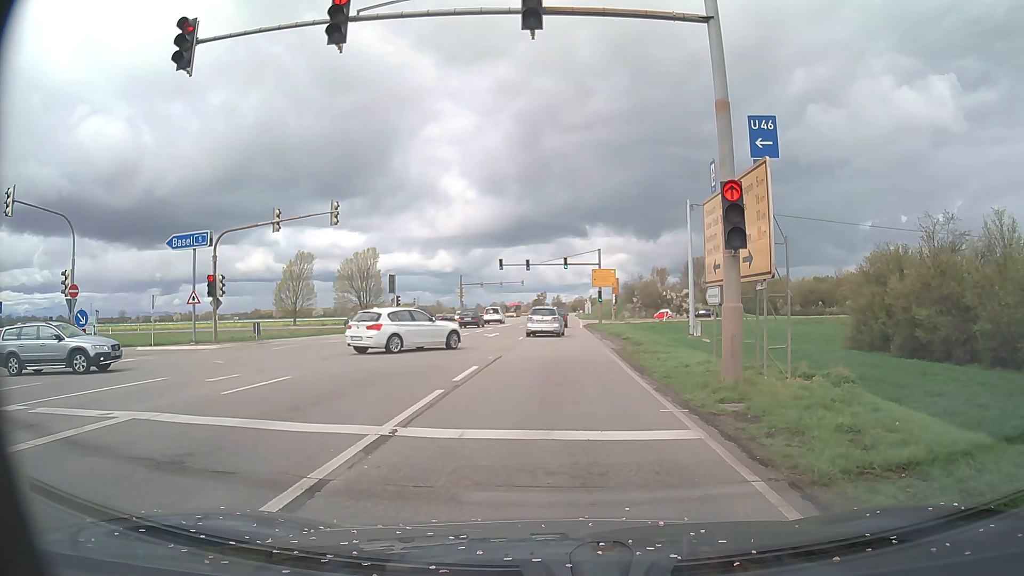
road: primary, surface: asphalt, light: Day
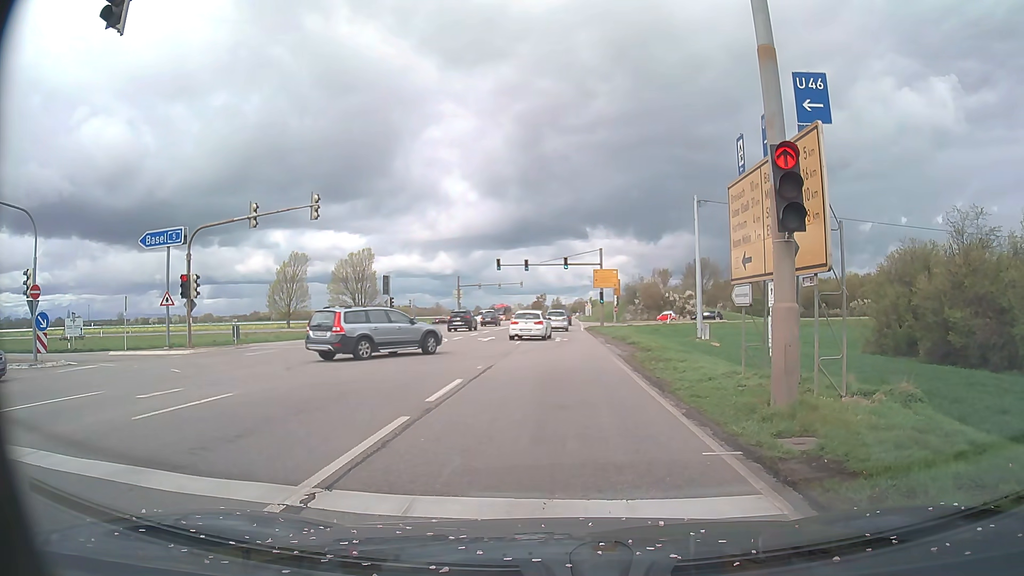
(0.0, +2.5) m; 0°
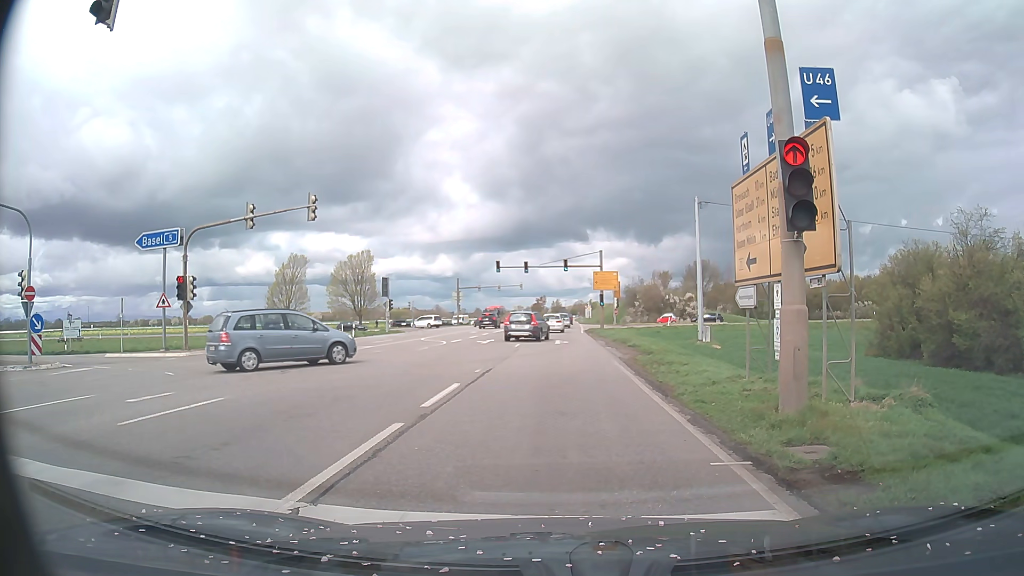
(0.0, +0.4) m; 0°
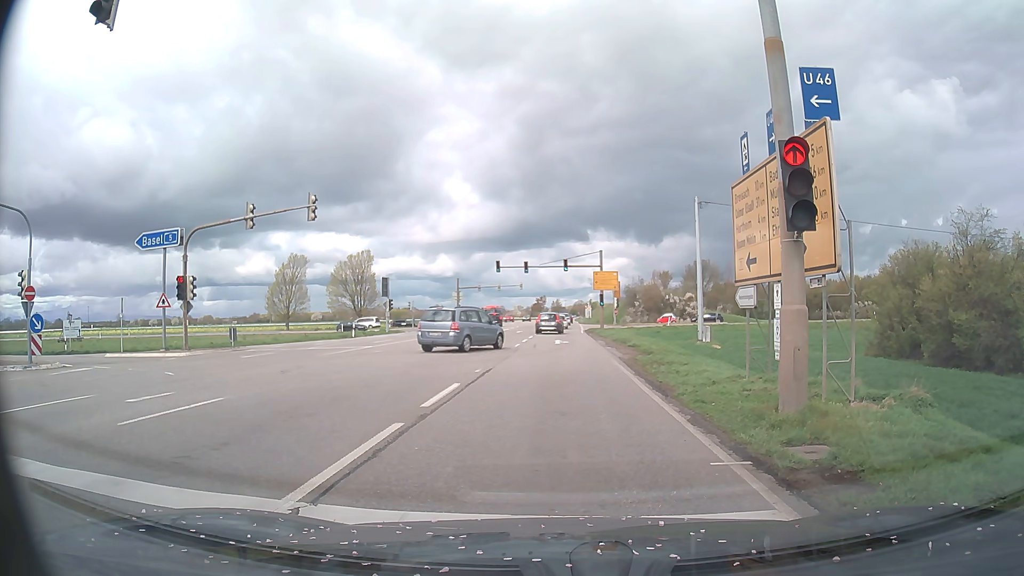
(0.0, 0.0) m; 0°
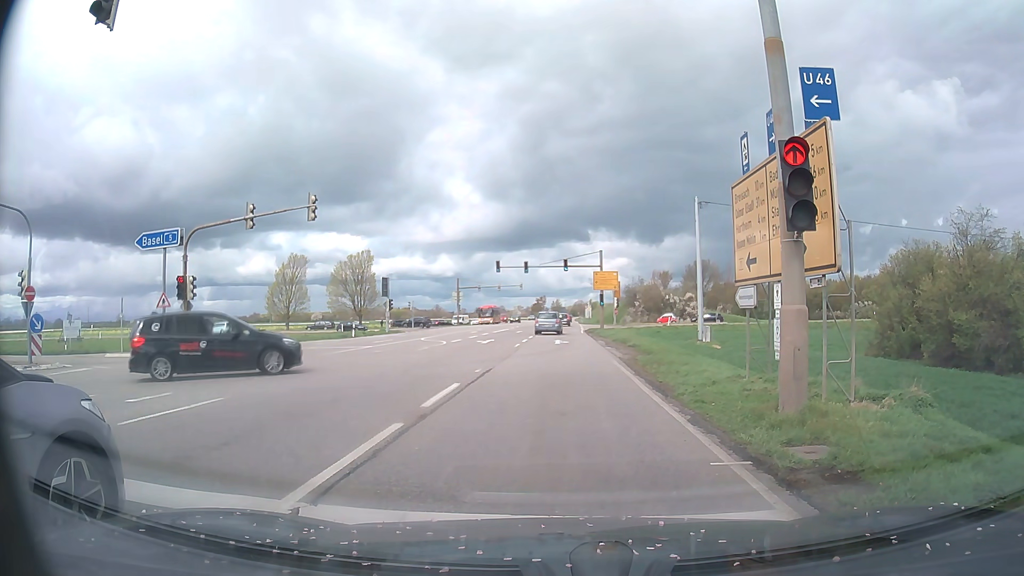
(0.0, 0.0) m; 0°
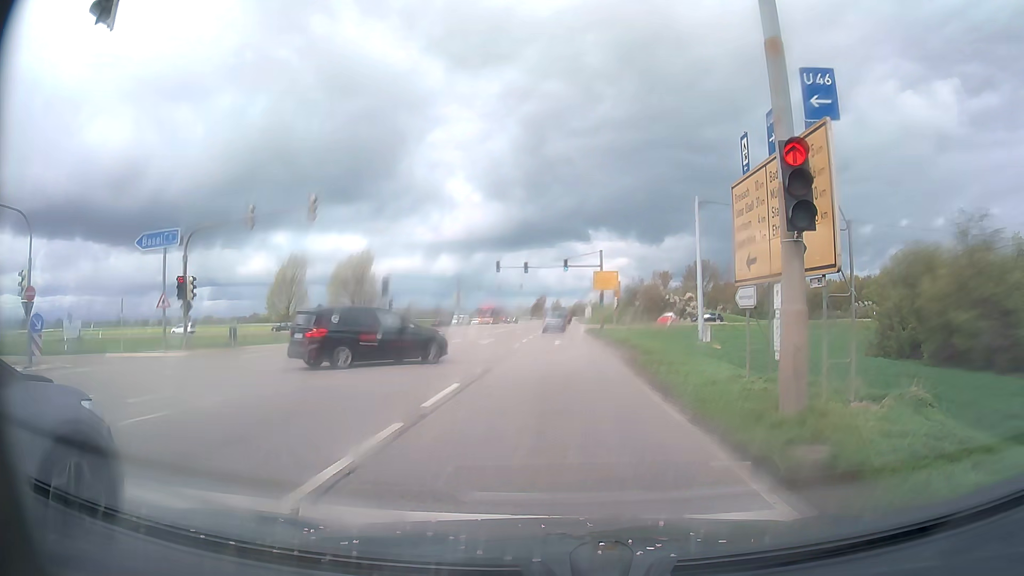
(0.0, 0.0) m; 0°
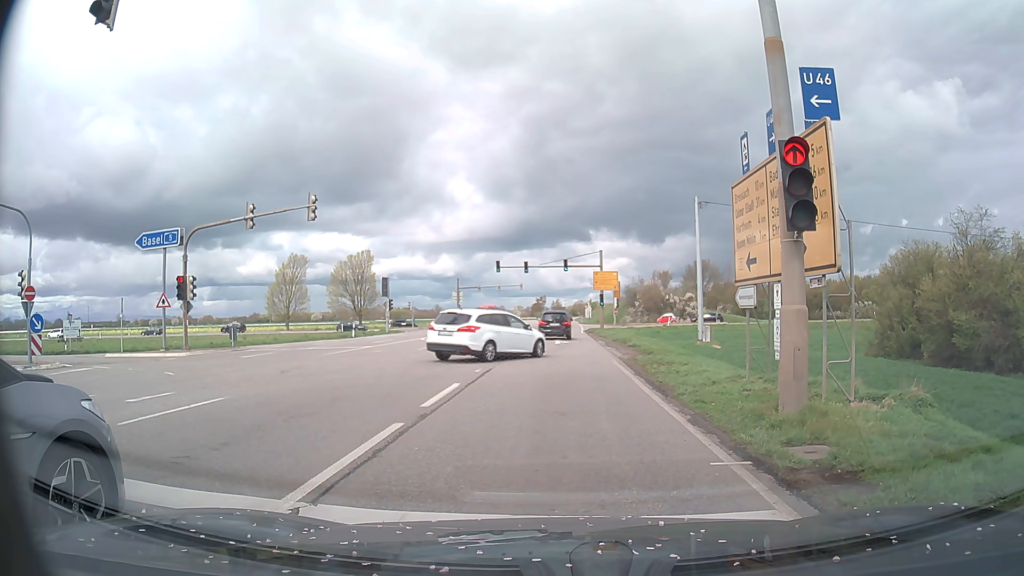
(0.0, 0.0) m; 0°
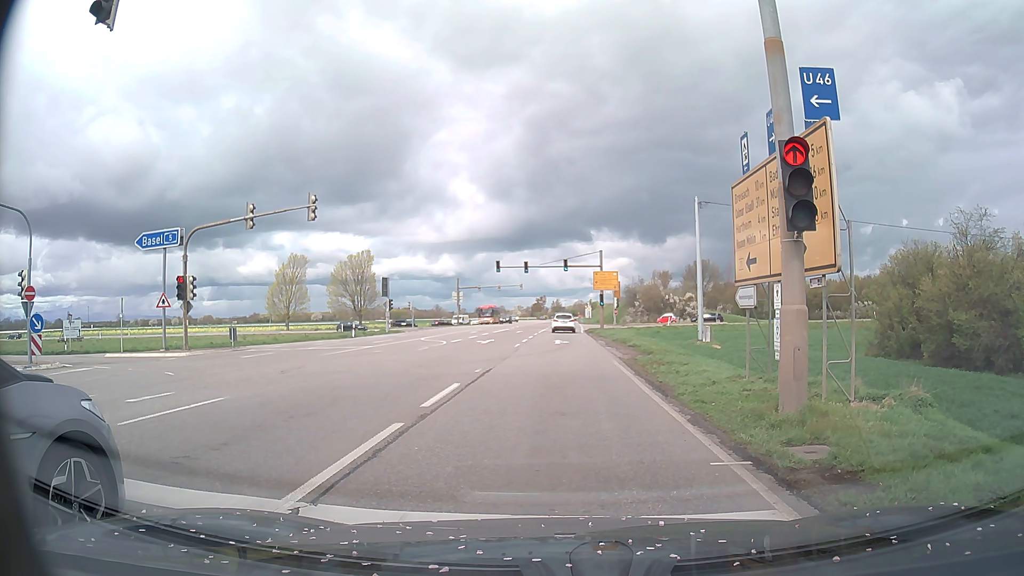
(0.0, 0.0) m; 0°
